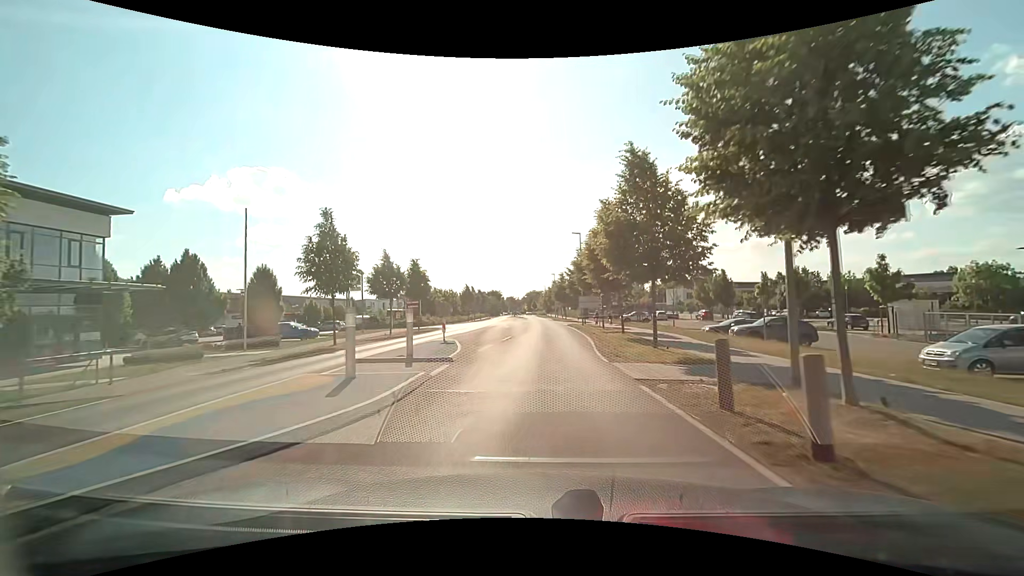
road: tertiary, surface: asphalt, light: Day
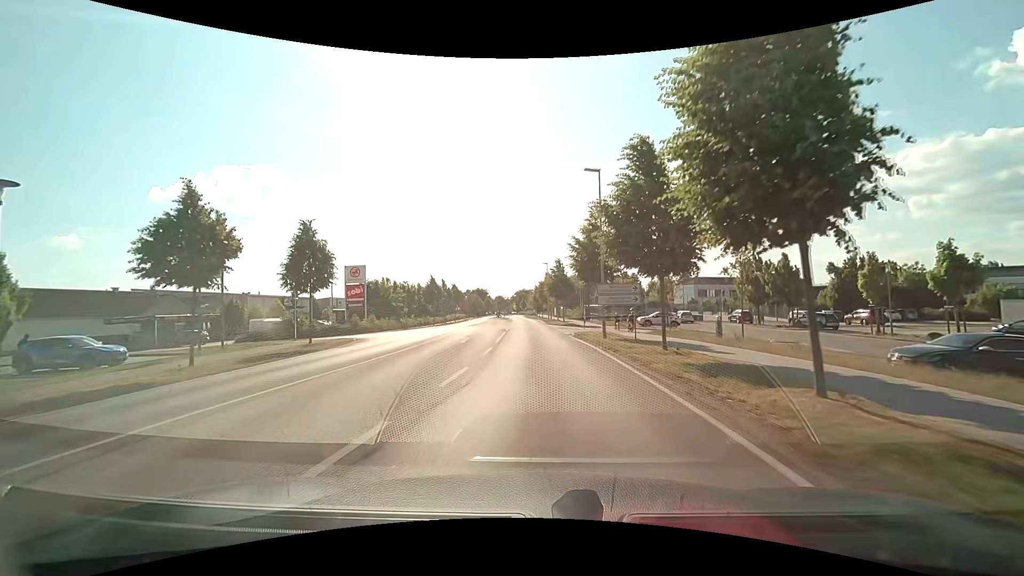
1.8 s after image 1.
(+0.2, +19.9) m; +1°
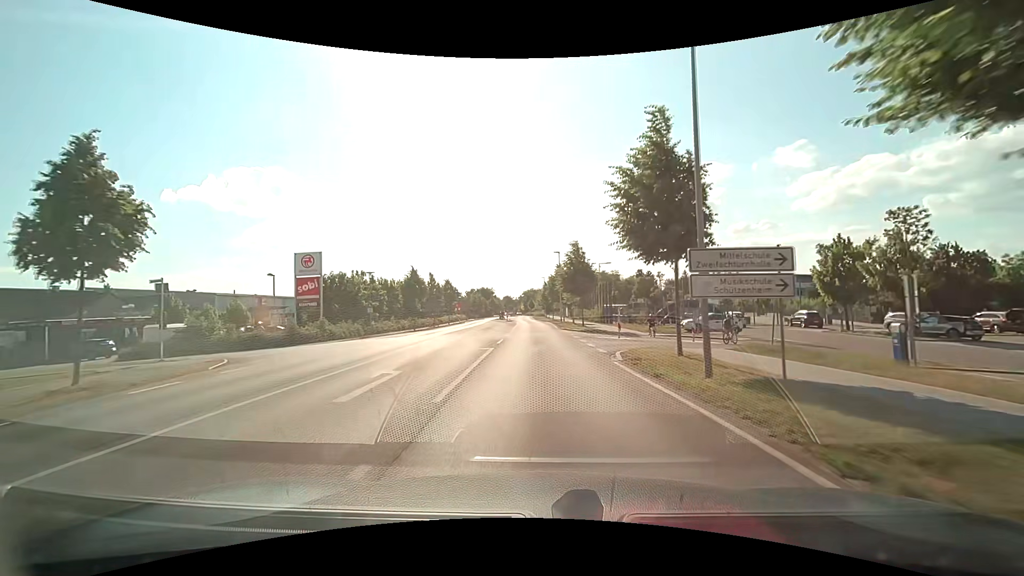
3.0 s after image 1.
(+0.1, +13.5) m; -1°
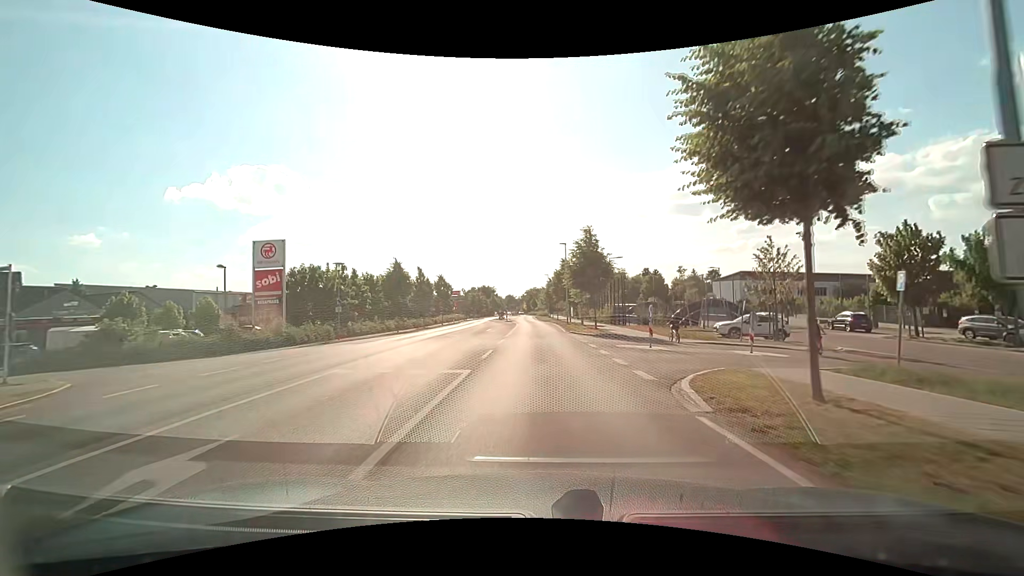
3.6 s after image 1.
(0.0, +6.7) m; 0°
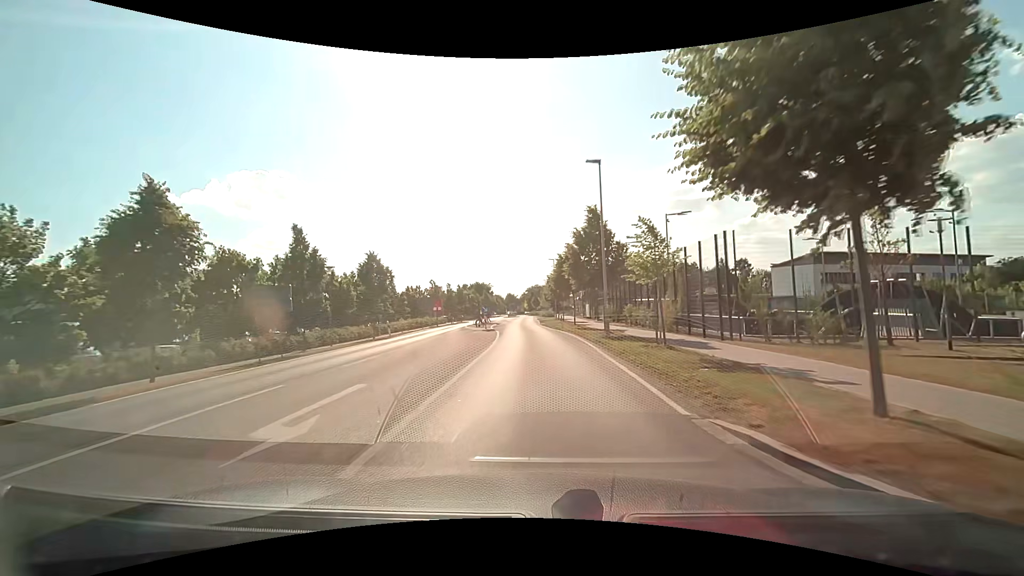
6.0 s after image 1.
(+0.1, +26.8) m; 0°
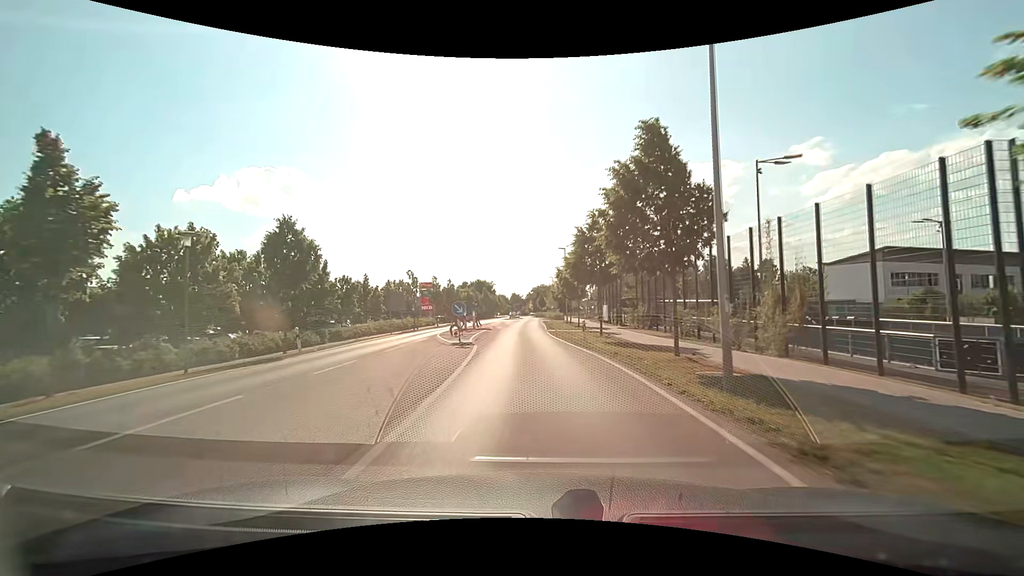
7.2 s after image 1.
(-0.1, +13.3) m; 0°
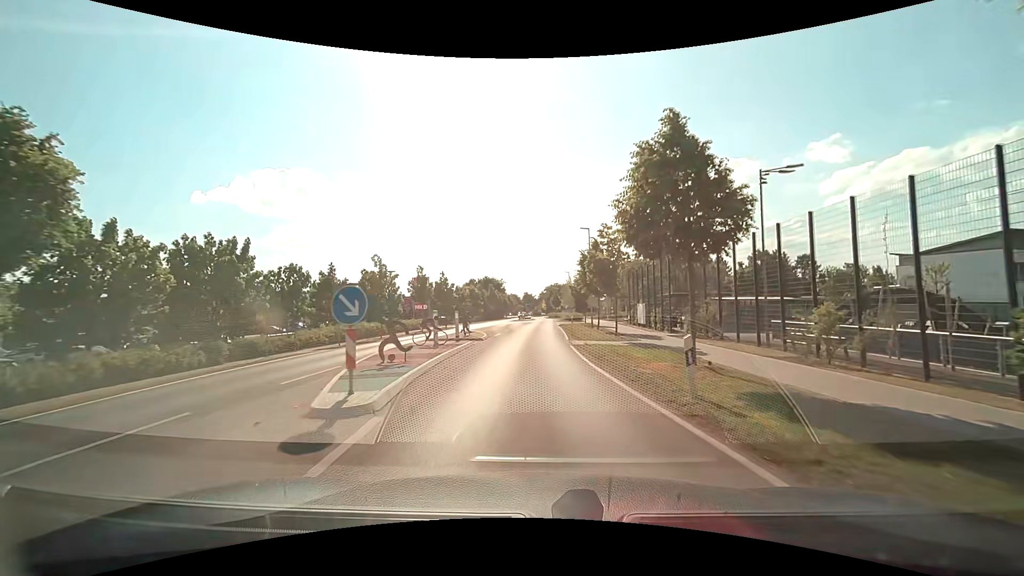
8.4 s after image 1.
(-0.2, +13.2) m; -2°
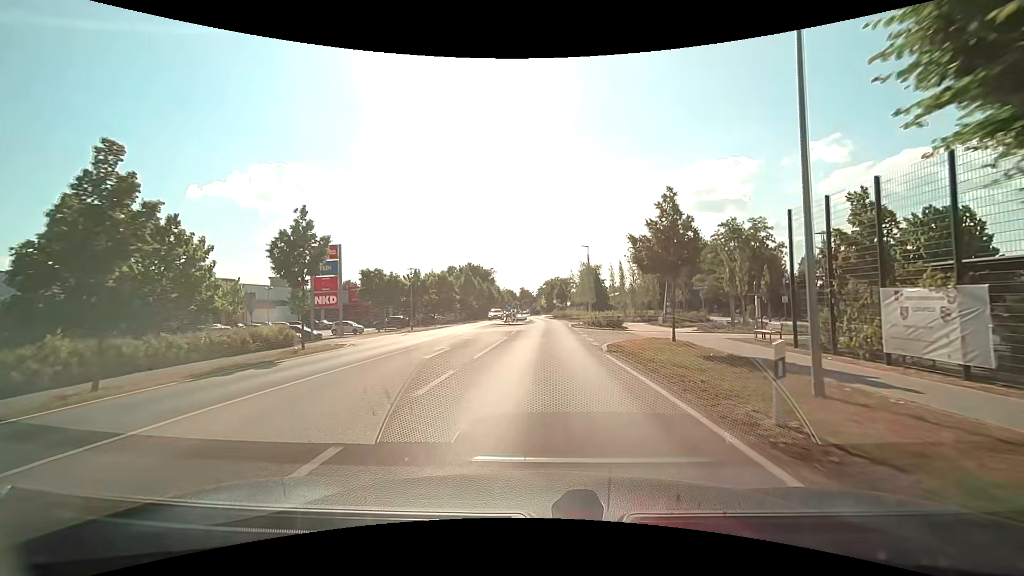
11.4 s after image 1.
(-0.3, +32.5) m; +1°
(0, +10) (0, +20) (0, +30) (+1, +40) (+1, +50) (+1, +60) (0, +70) (-1, +80) (-1, +90) (-1, +100) m
